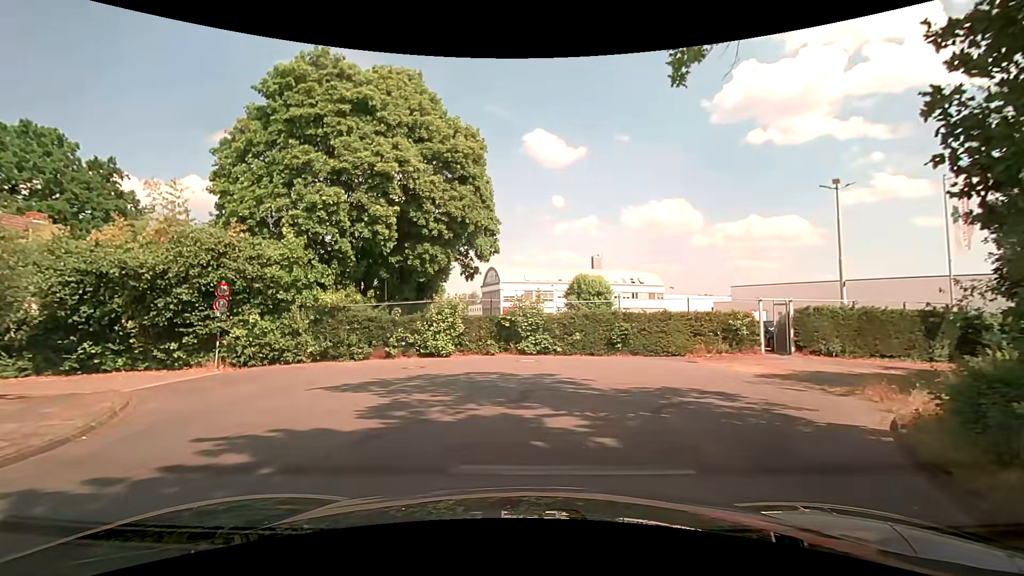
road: residential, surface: paved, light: Day
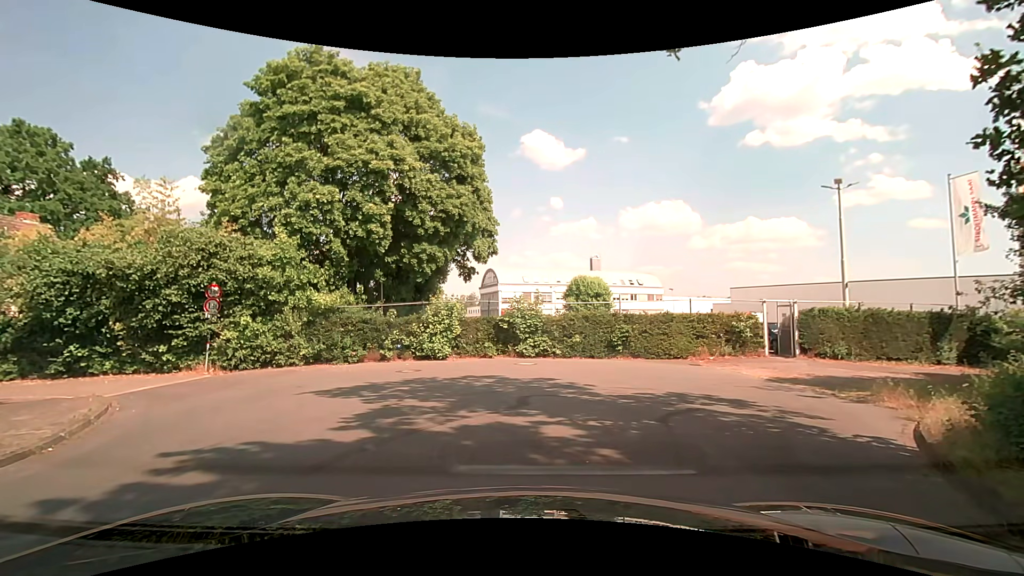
(0.0, +0.5) m; 0°
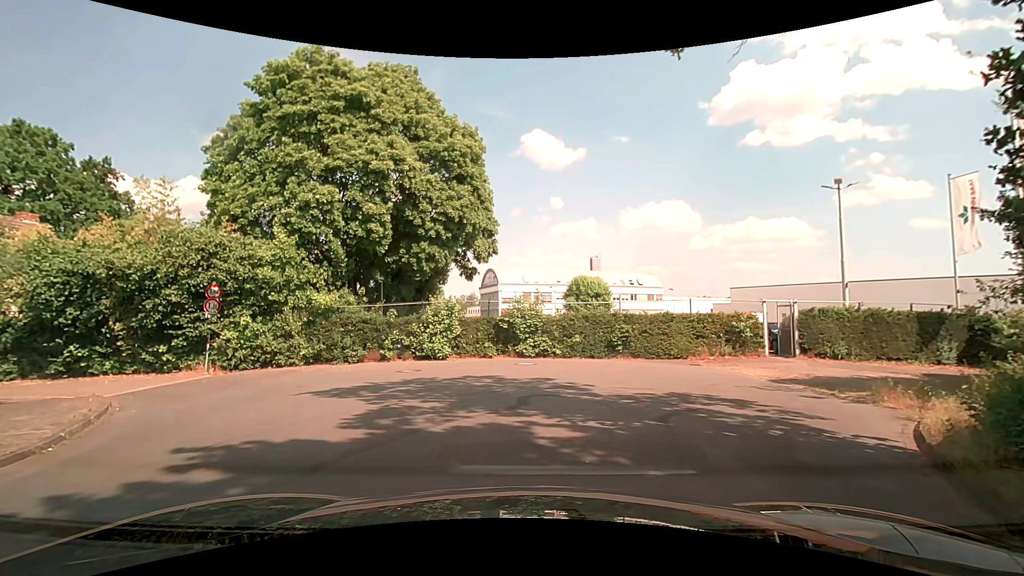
(0.0, 0.0) m; 0°
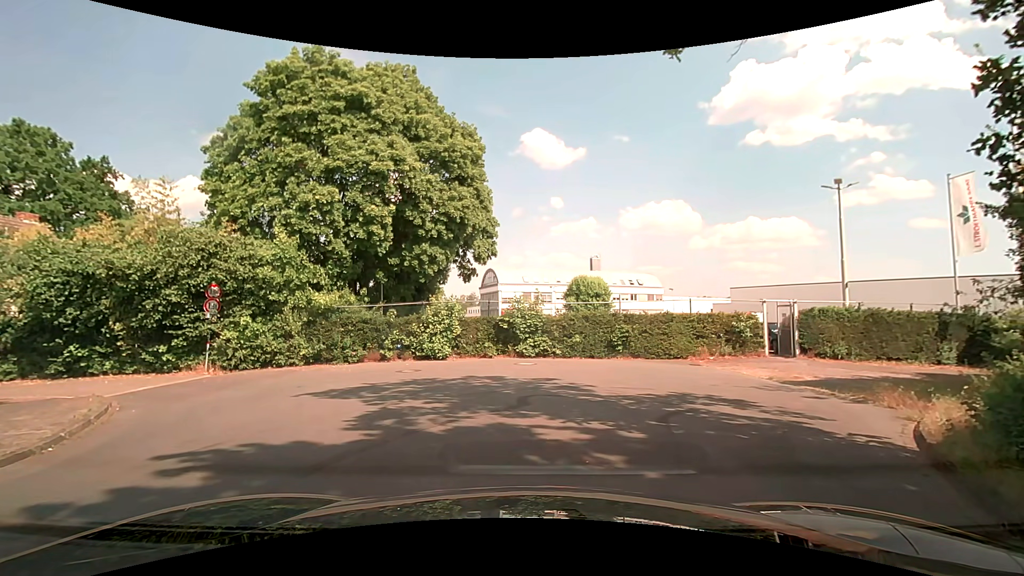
(0.0, 0.0) m; 0°
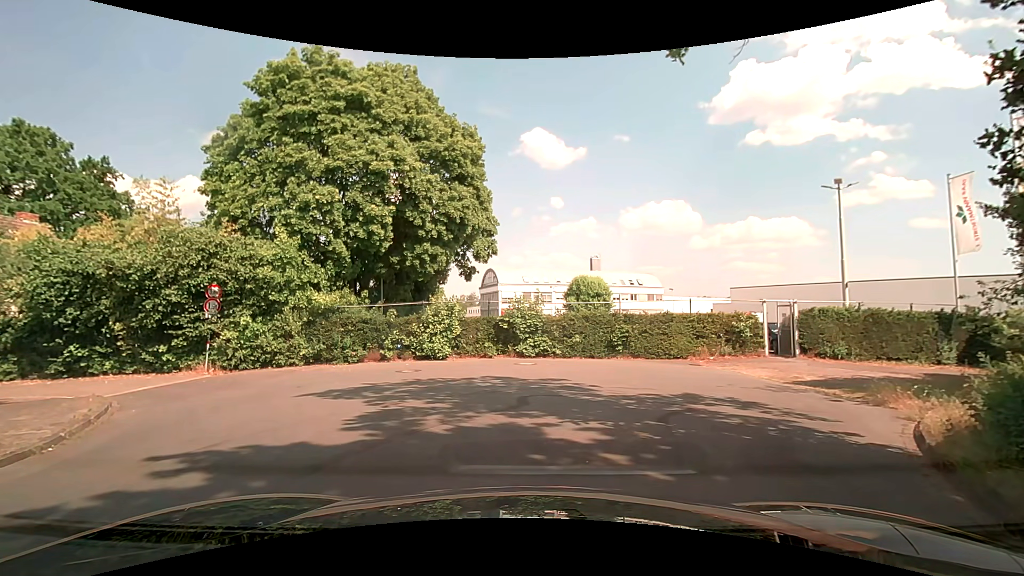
(0.0, 0.0) m; 0°
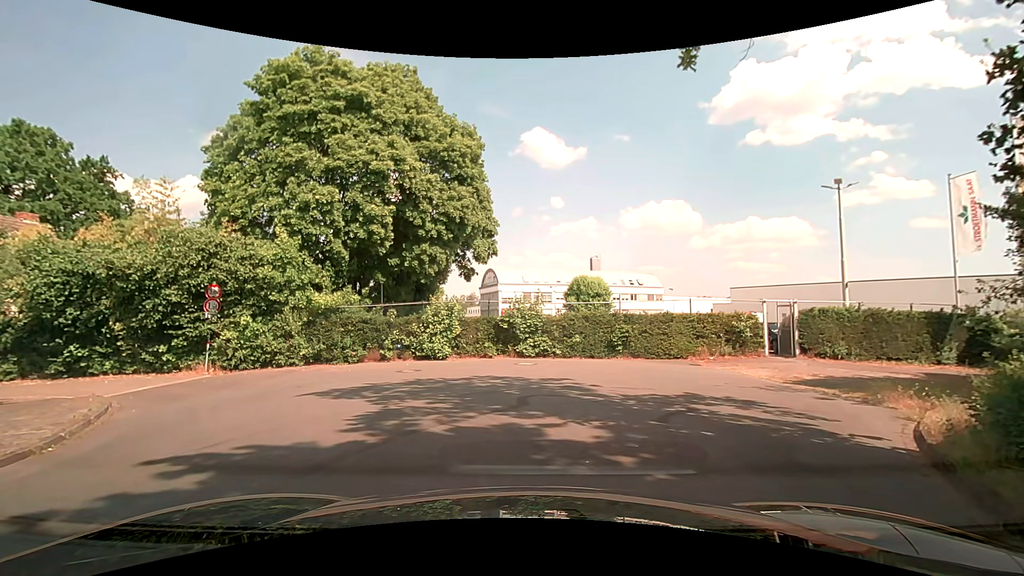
(0.0, 0.0) m; 0°
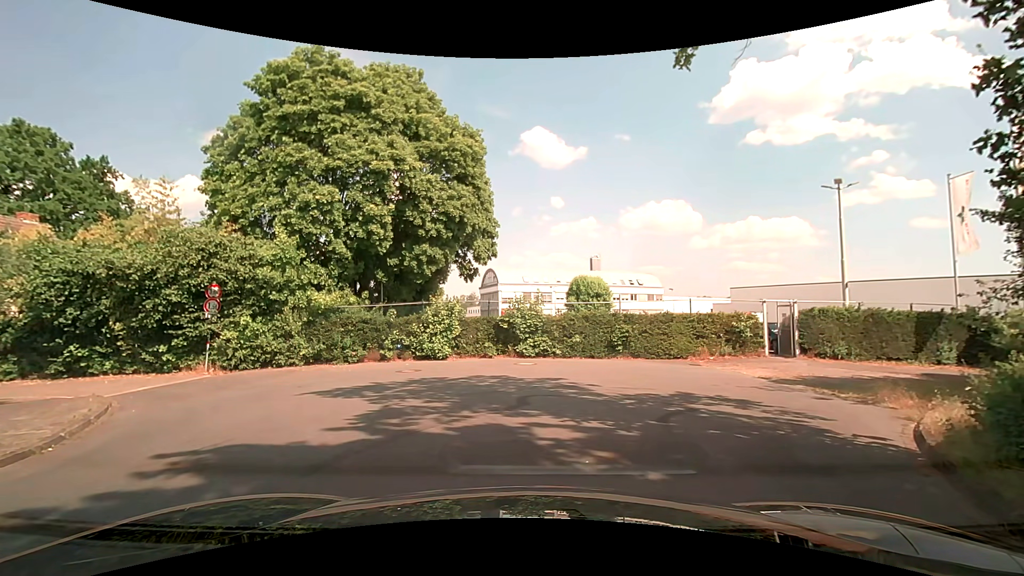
(0.0, 0.0) m; 0°
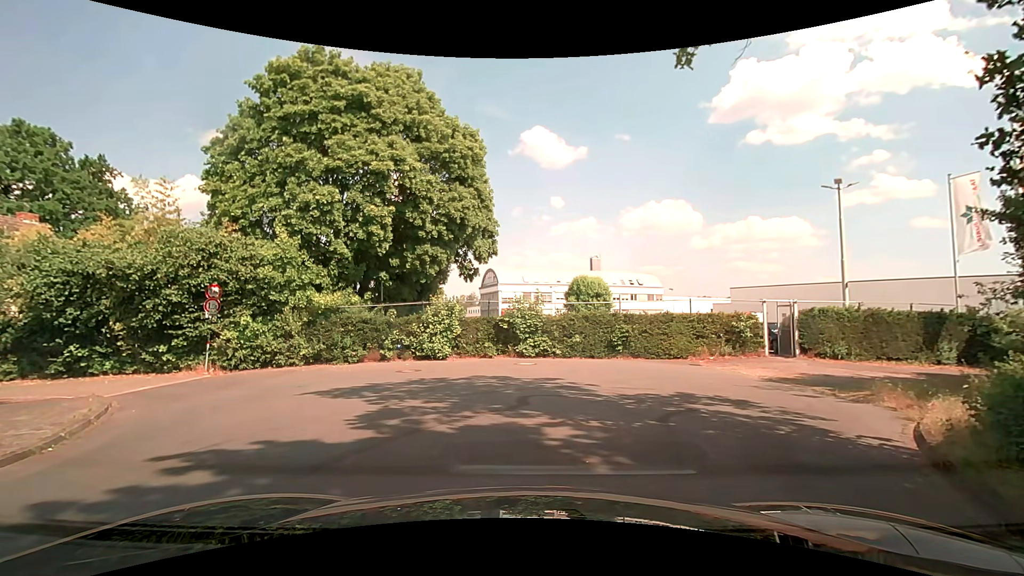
(0.0, 0.0) m; 0°
